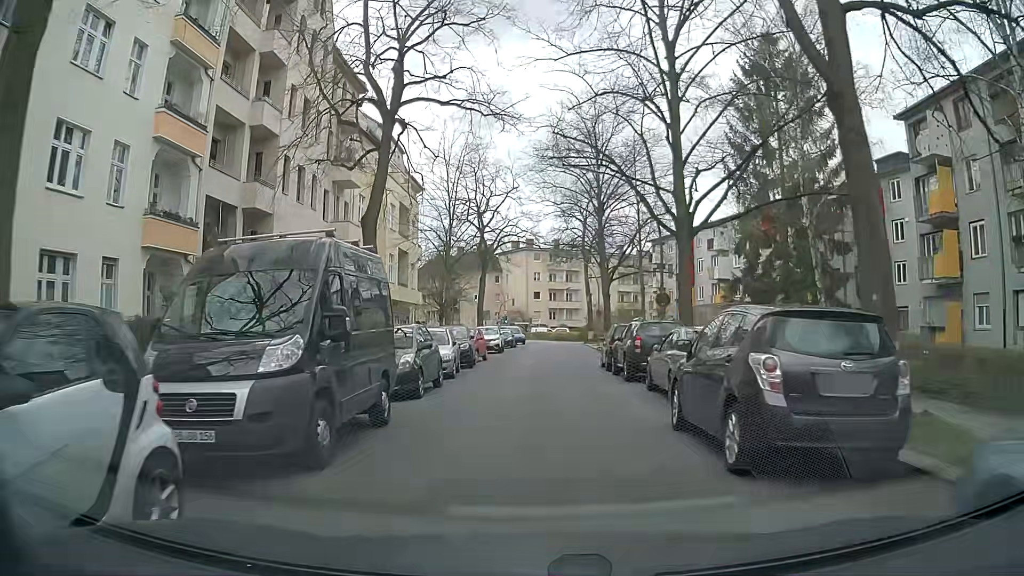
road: residential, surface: asphalt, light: Day
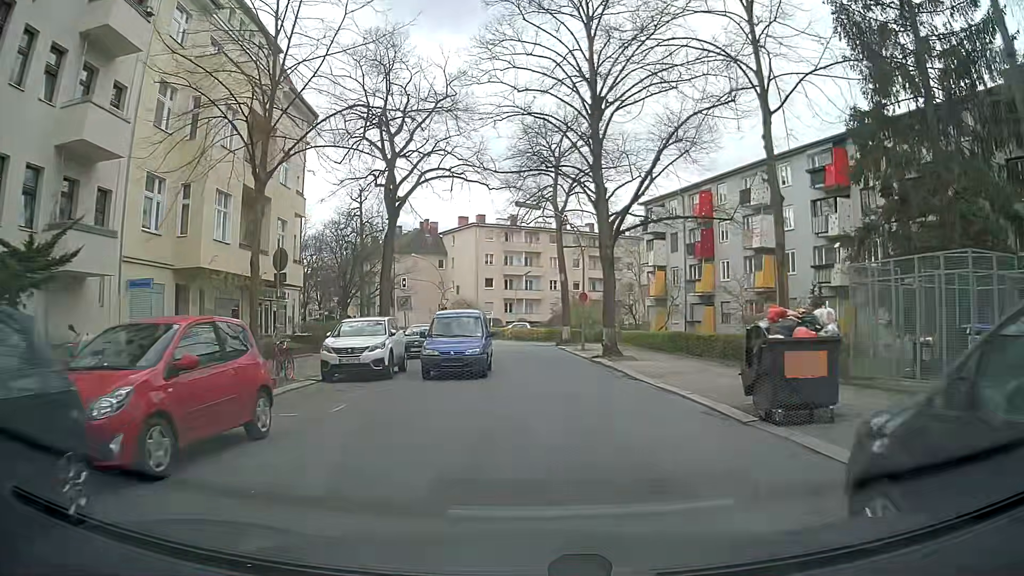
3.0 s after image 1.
(+0.7, +22.5) m; +6°
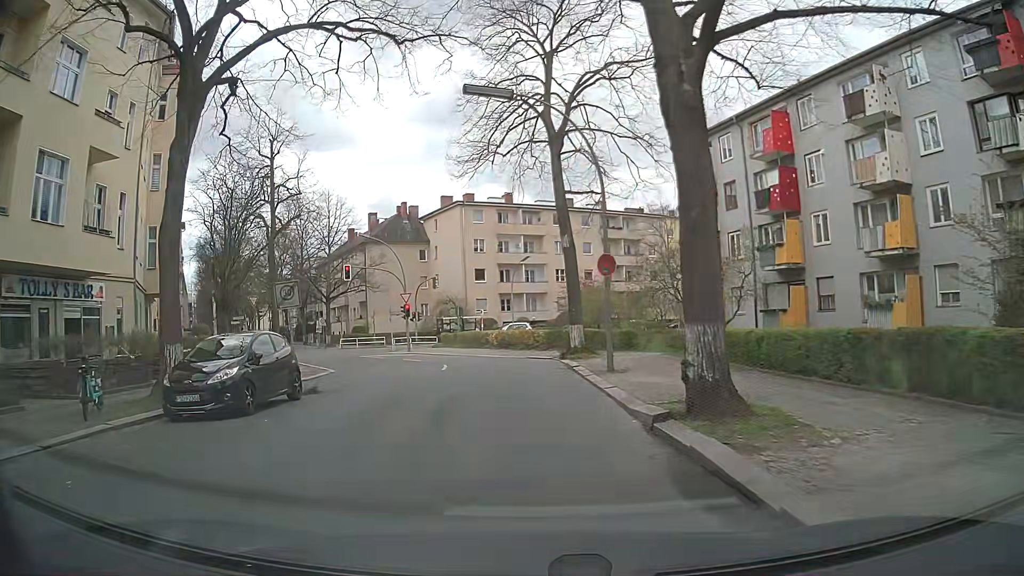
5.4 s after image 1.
(+0.6, +18.2) m; -3°
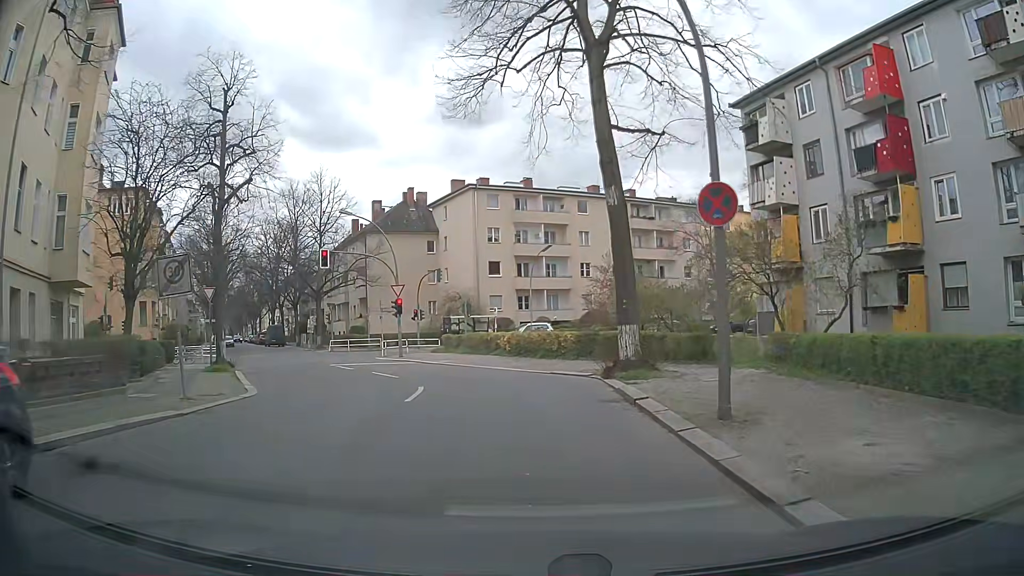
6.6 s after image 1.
(0.0, +9.1) m; 0°
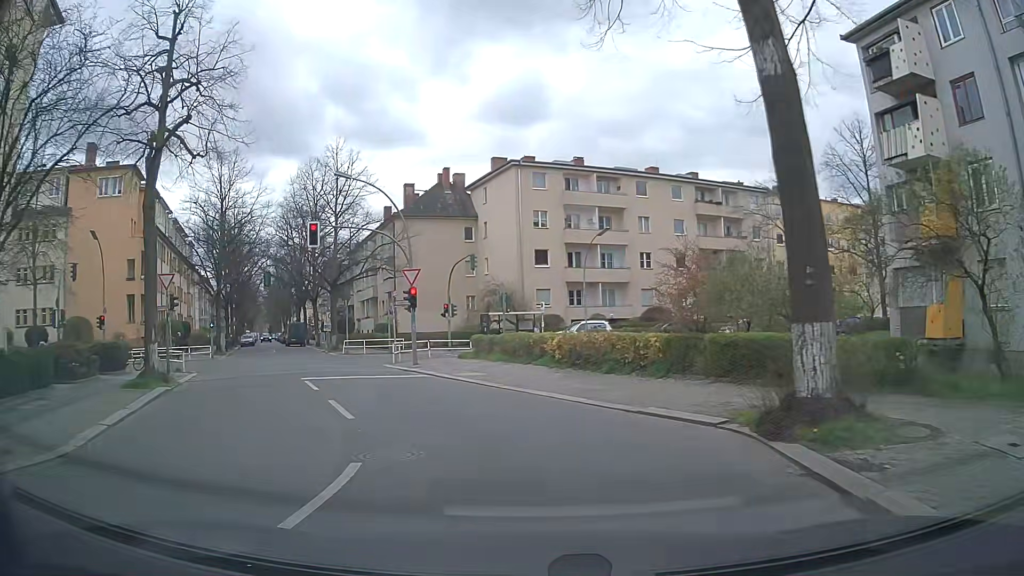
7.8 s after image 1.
(-0.3, +8.9) m; -5°
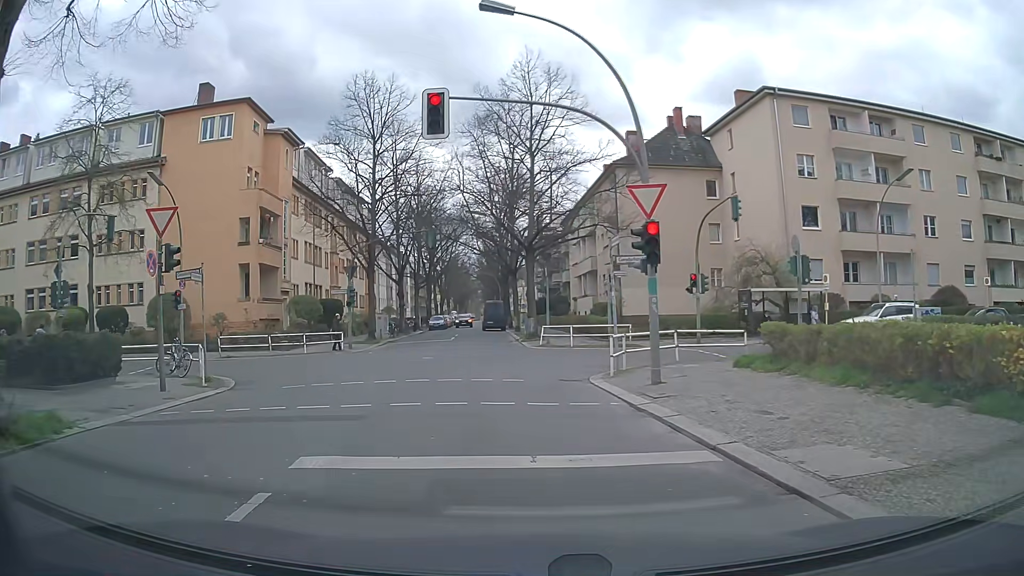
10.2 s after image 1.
(-2.1, +13.8) m; -19°
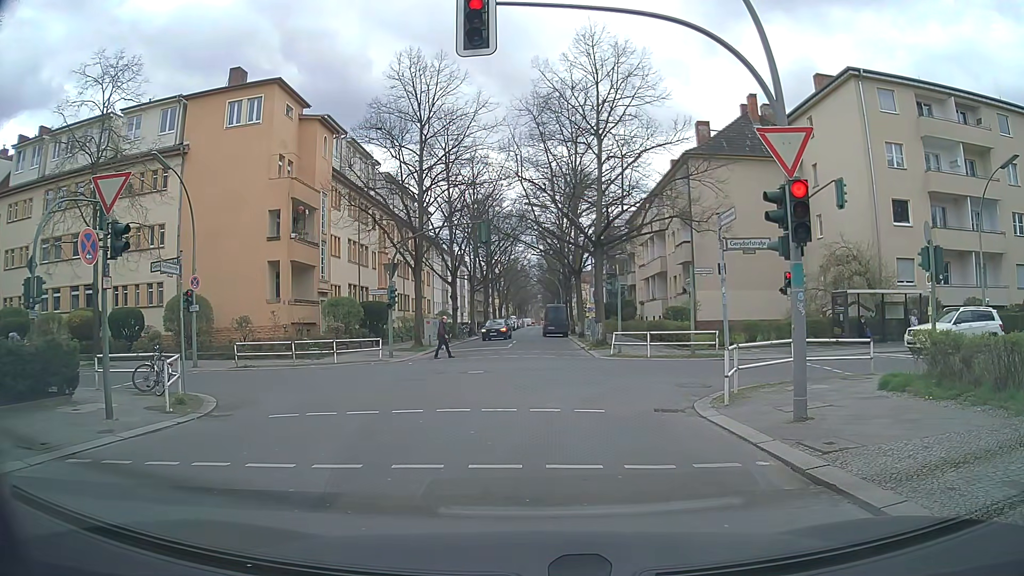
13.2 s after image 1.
(-0.2, +4.0) m; -6°
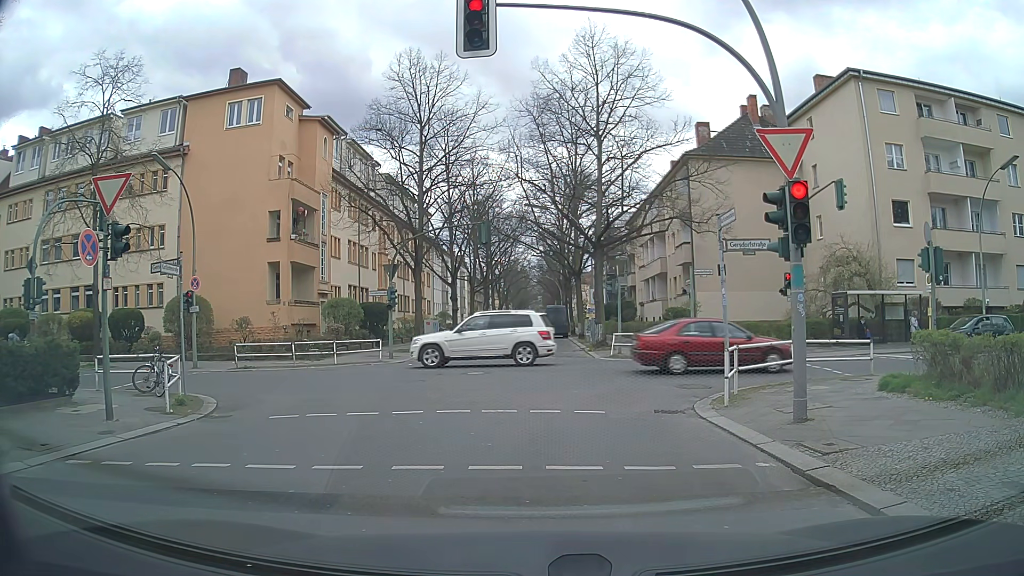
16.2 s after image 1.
(0.0, +0.1) m; 0°
